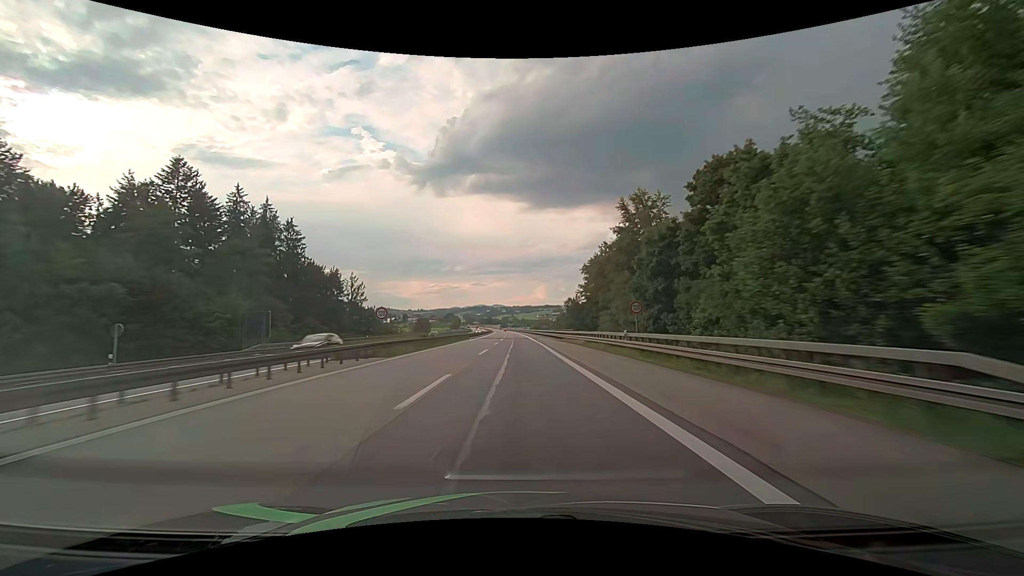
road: motorway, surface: asphalt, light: Day
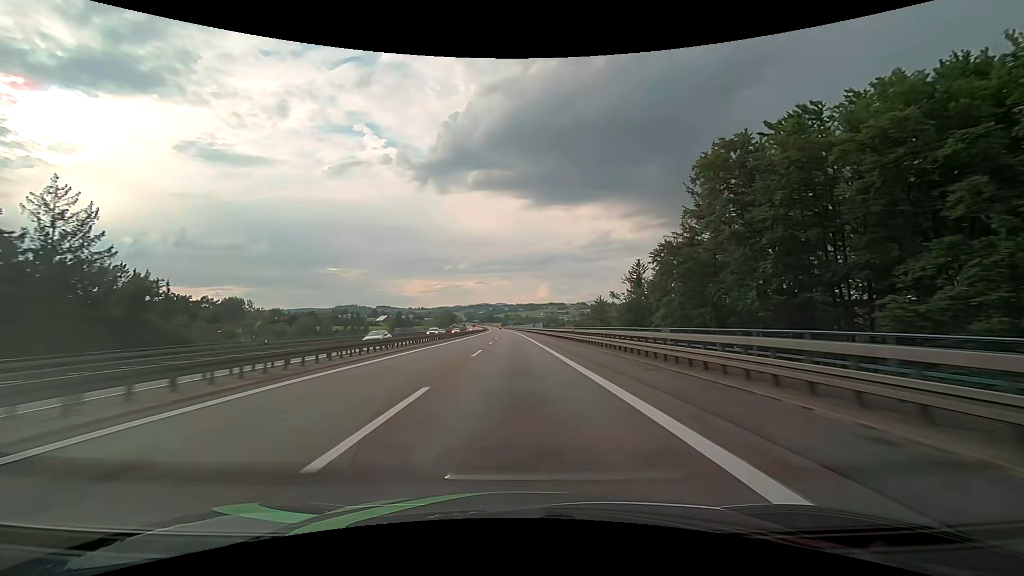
(-0.2, +75.5) m; 0°
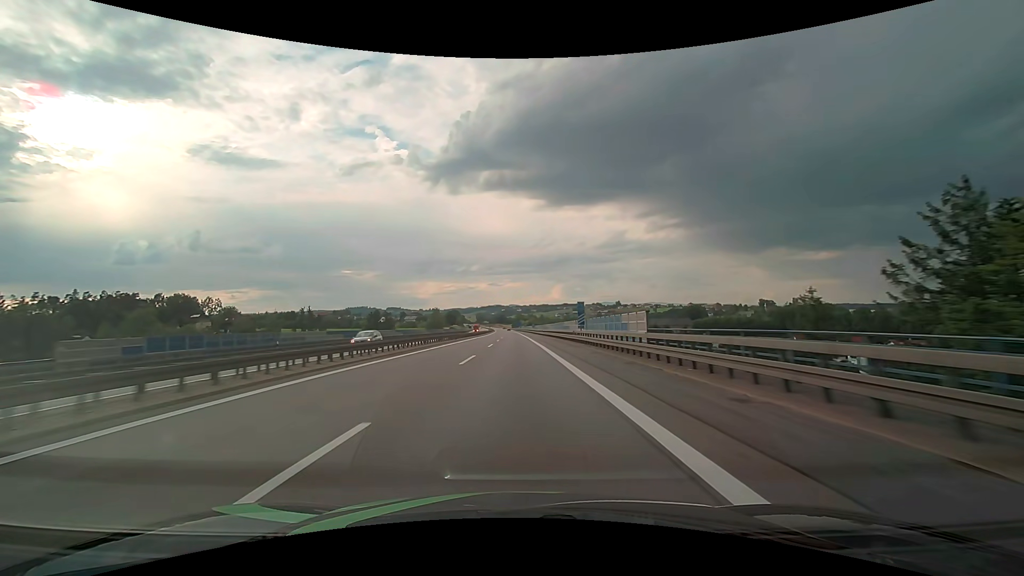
(-0.8, +75.8) m; -1°
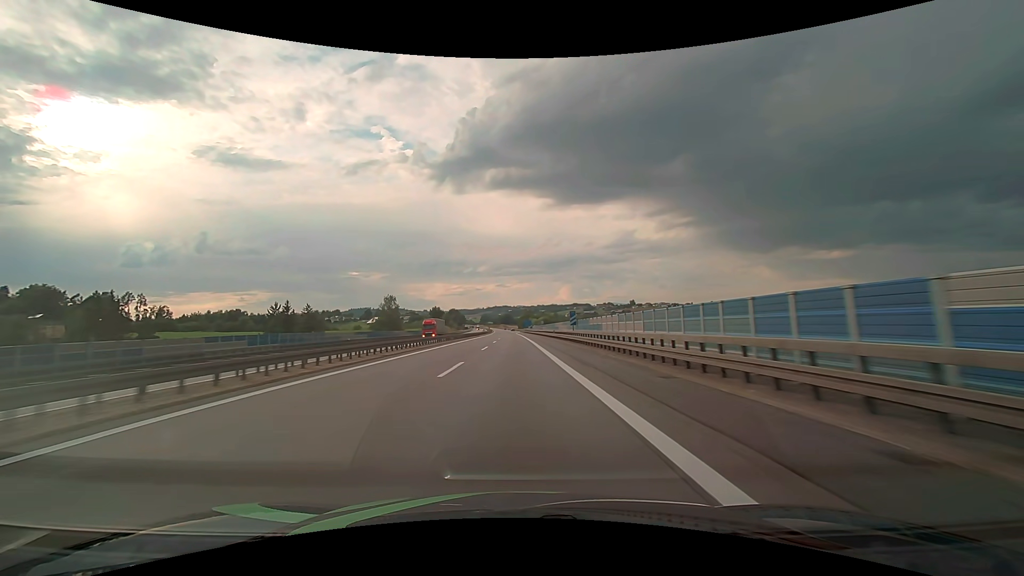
(-0.6, +95.0) m; -1°
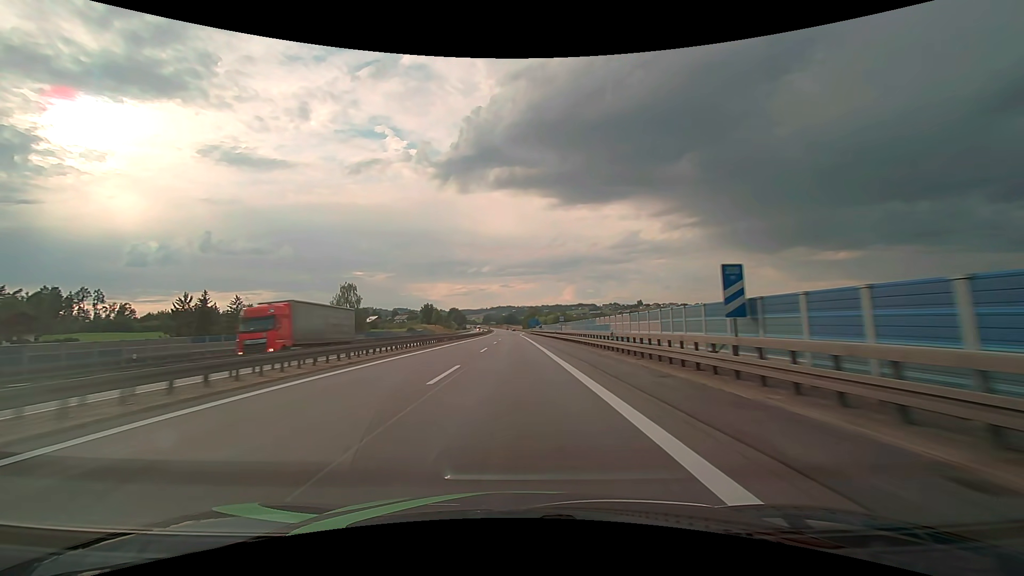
(-0.3, +38.0) m; -1°
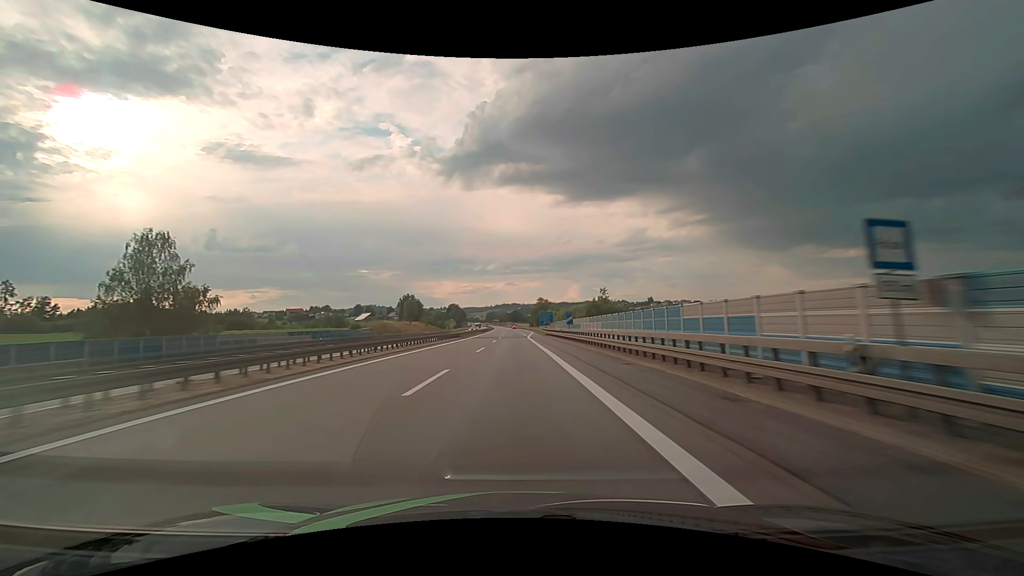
(-0.1, +57.0) m; -1°
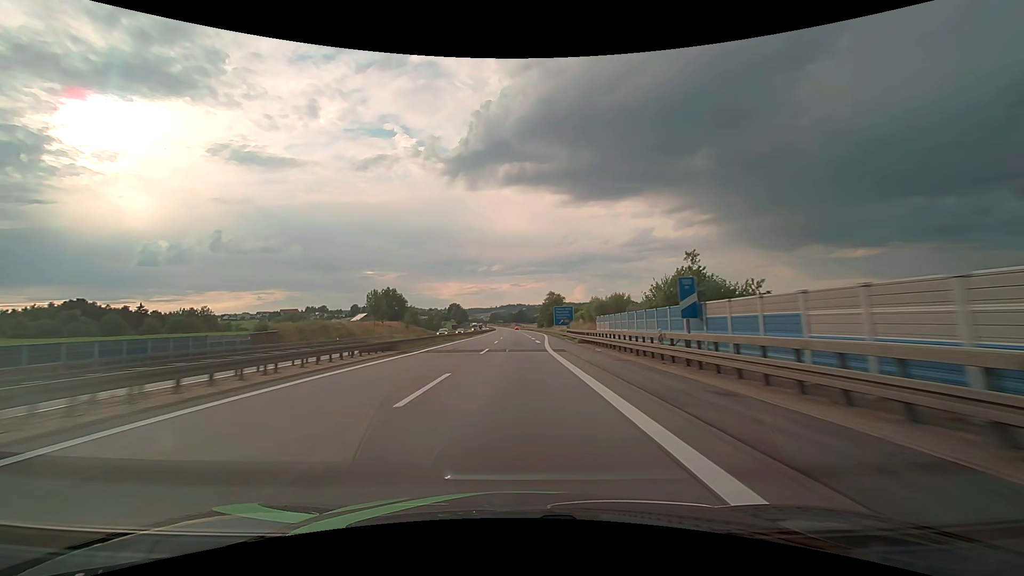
(-0.2, +38.0) m; -1°
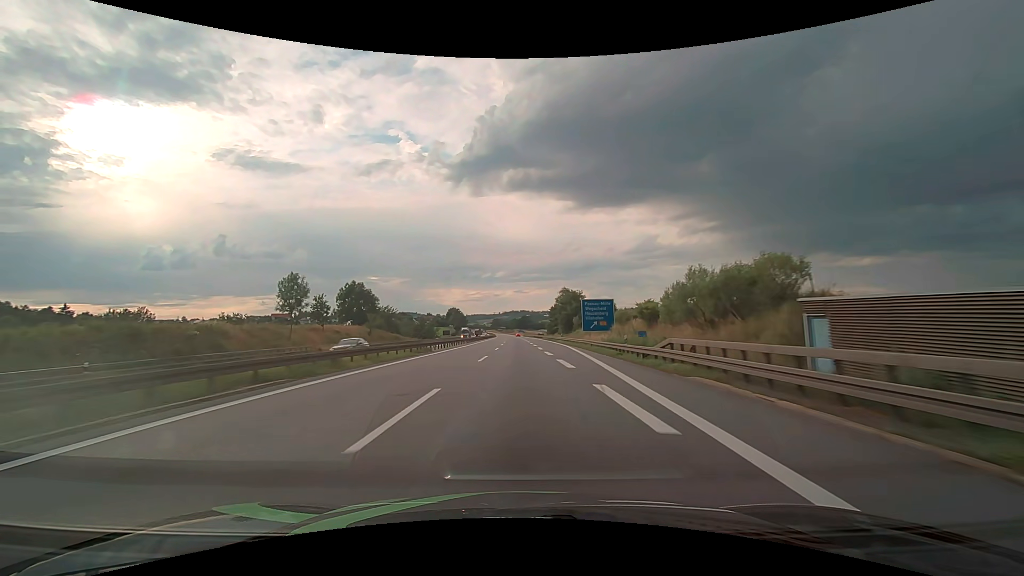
(-0.2, +38.0) m; 0°
(0, +10) (0, +20) (0, +30) (0, +40) (0, +50) (0, +60) (0, +70) (-1, +80) (-1, +90) (-1, +100) m
